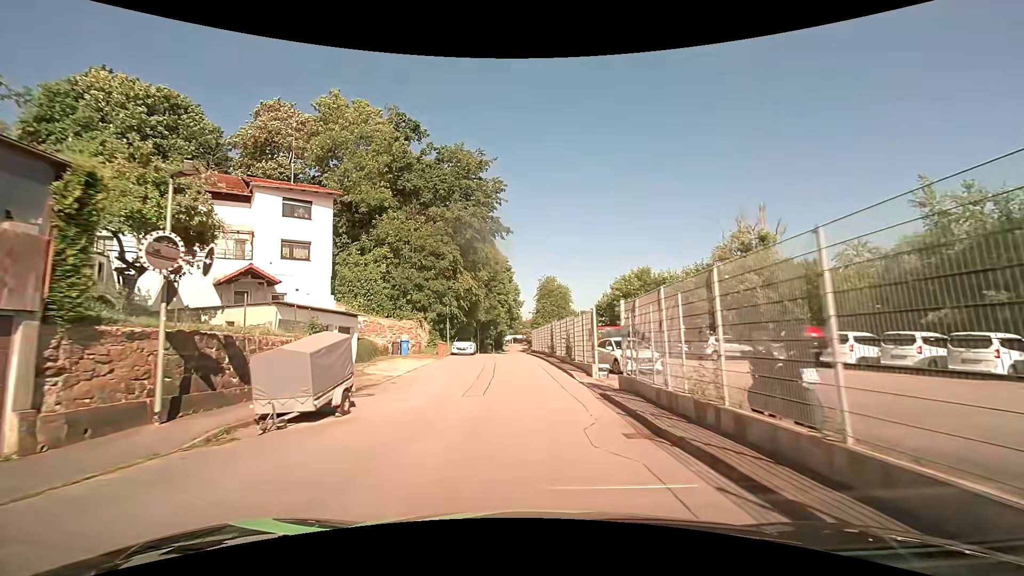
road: tertiary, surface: asphalt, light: Day
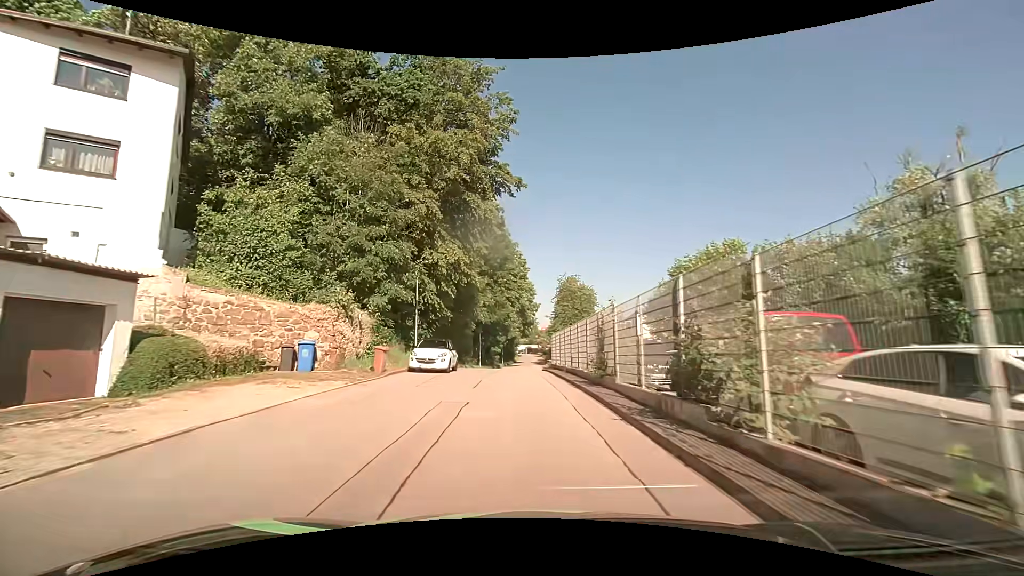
(-0.3, +16.8) m; -2°
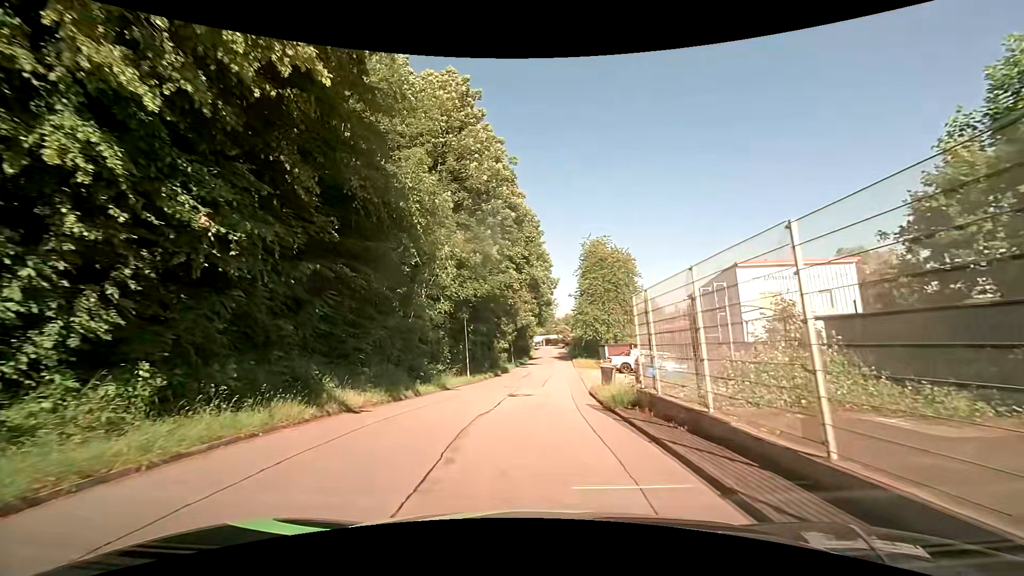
(-0.3, +23.7) m; -2°
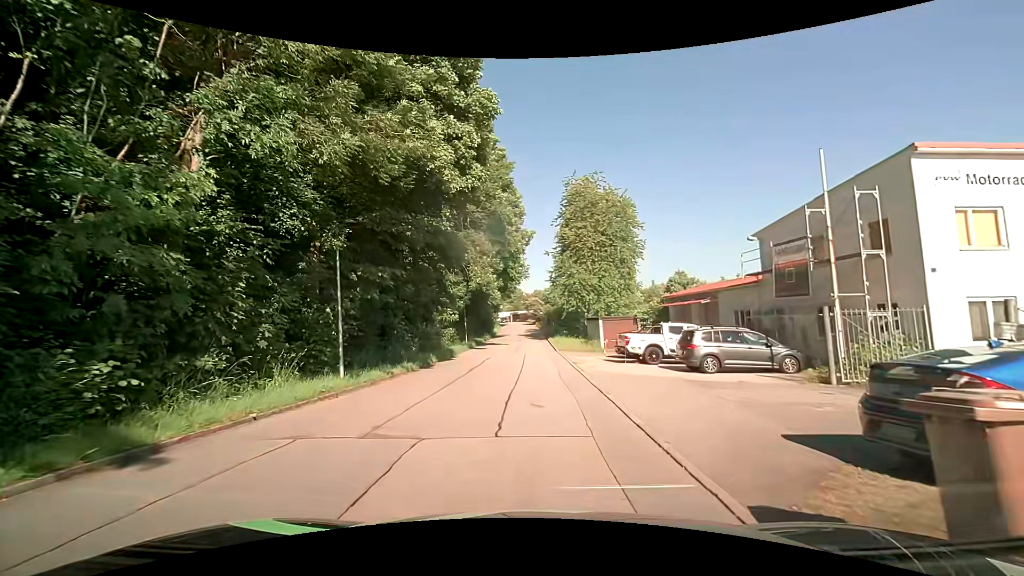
(+0.3, +17.2) m; +4°
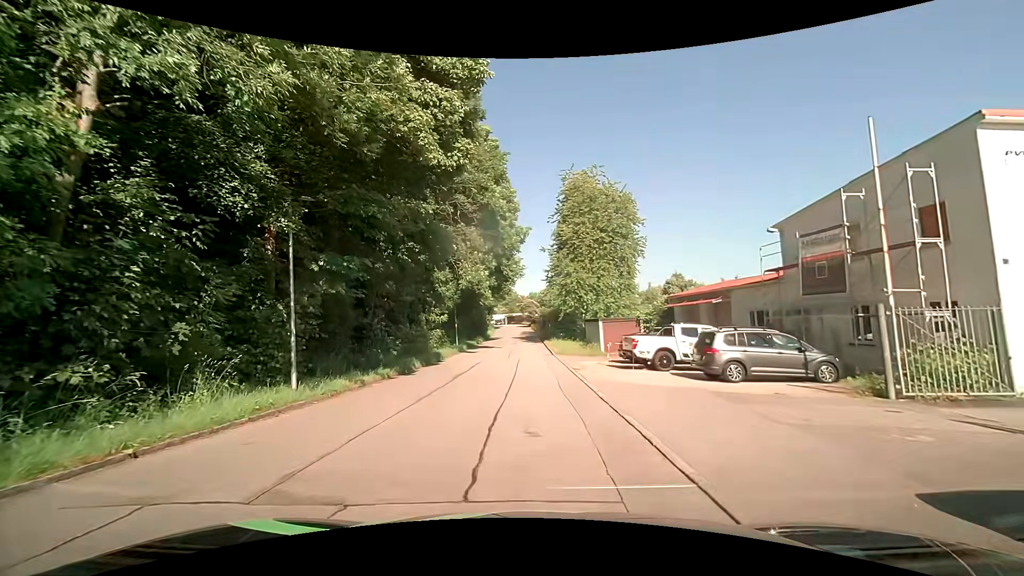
(0.0, +2.6) m; 0°
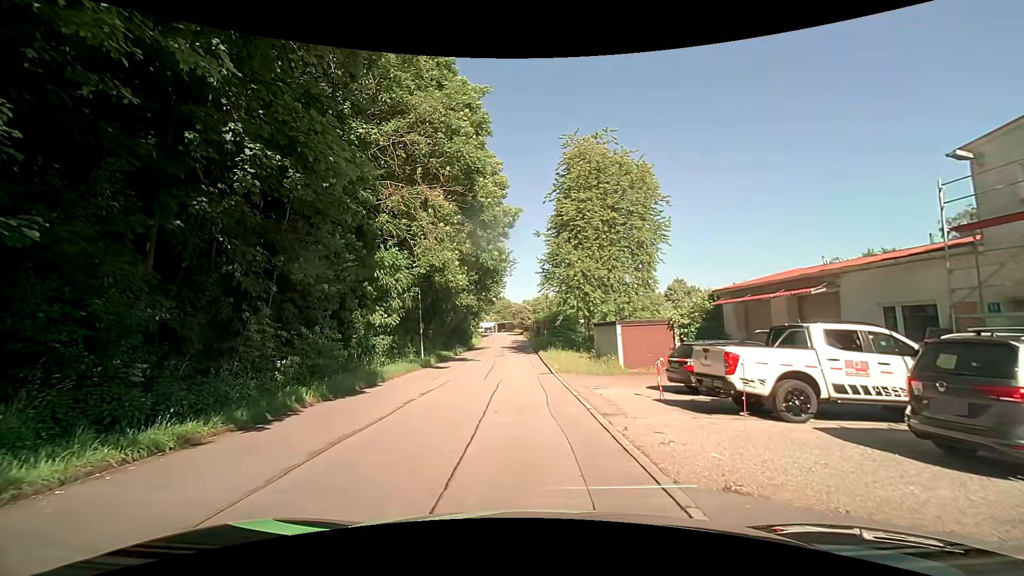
(+0.1, +9.9) m; 0°
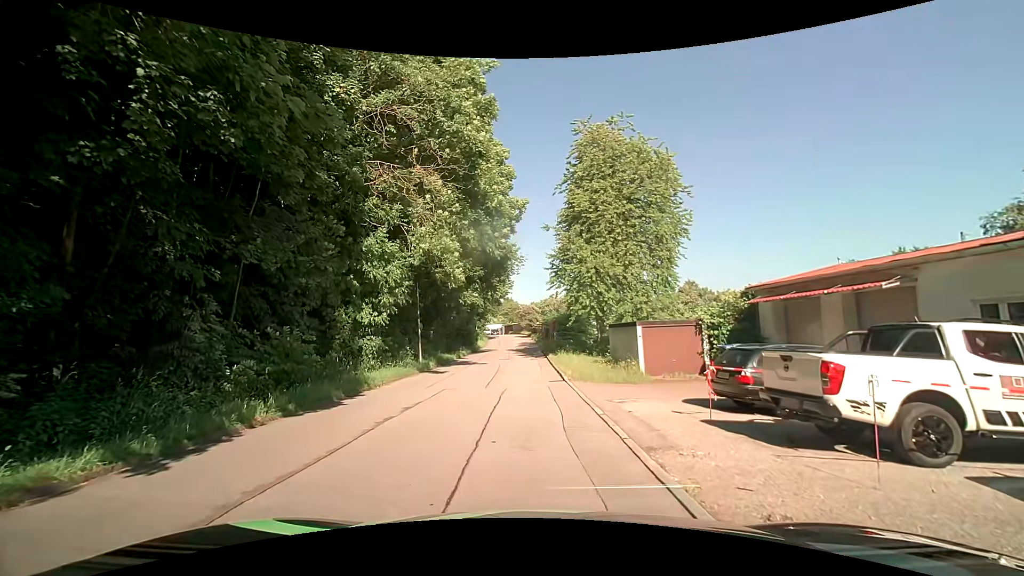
(0.0, +2.7) m; 0°
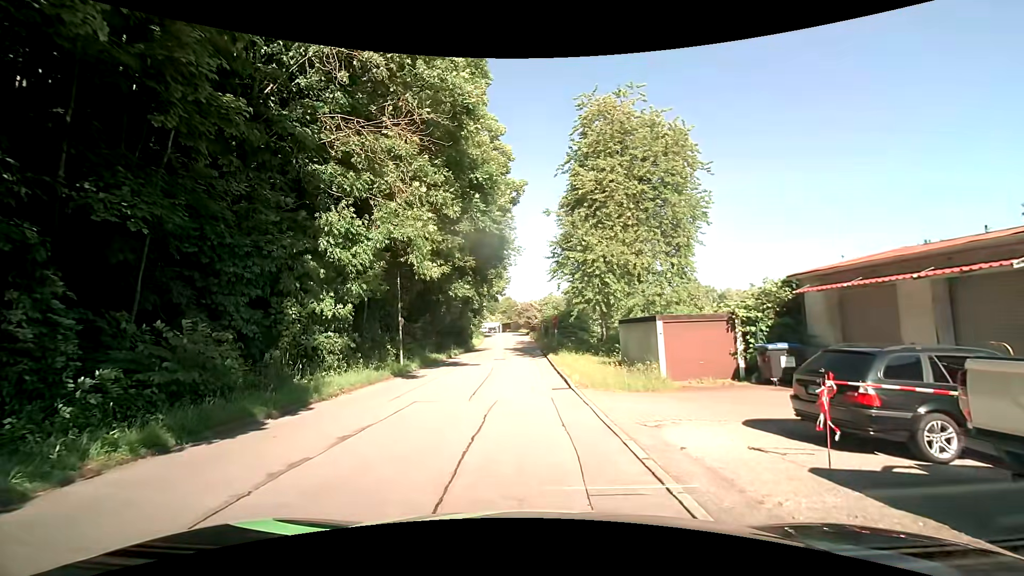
(0.0, +3.6) m; -1°
